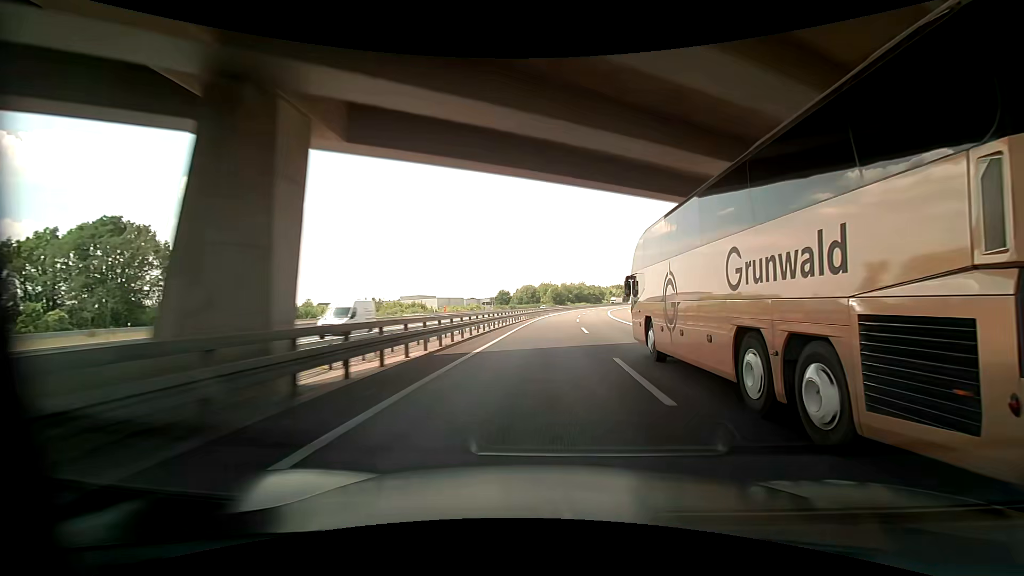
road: motorway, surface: asphalt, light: Day
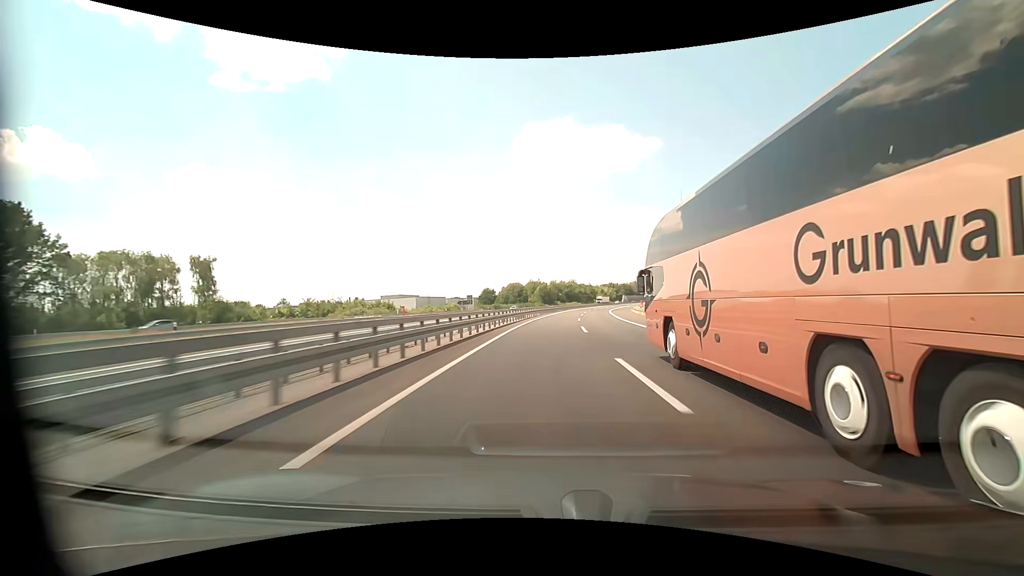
(+0.3, +18.6) m; +2°
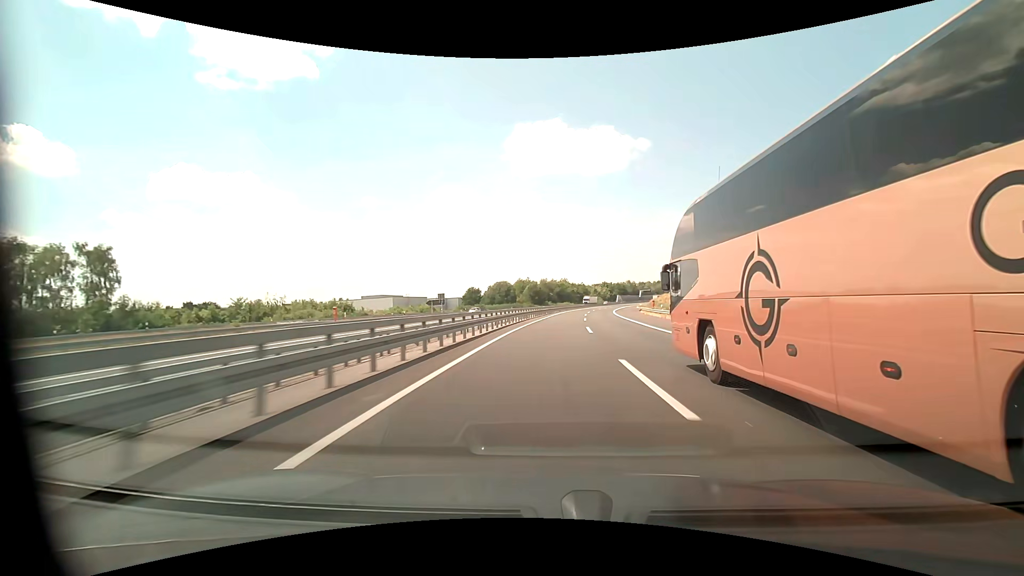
(-0.1, +18.6) m; 0°
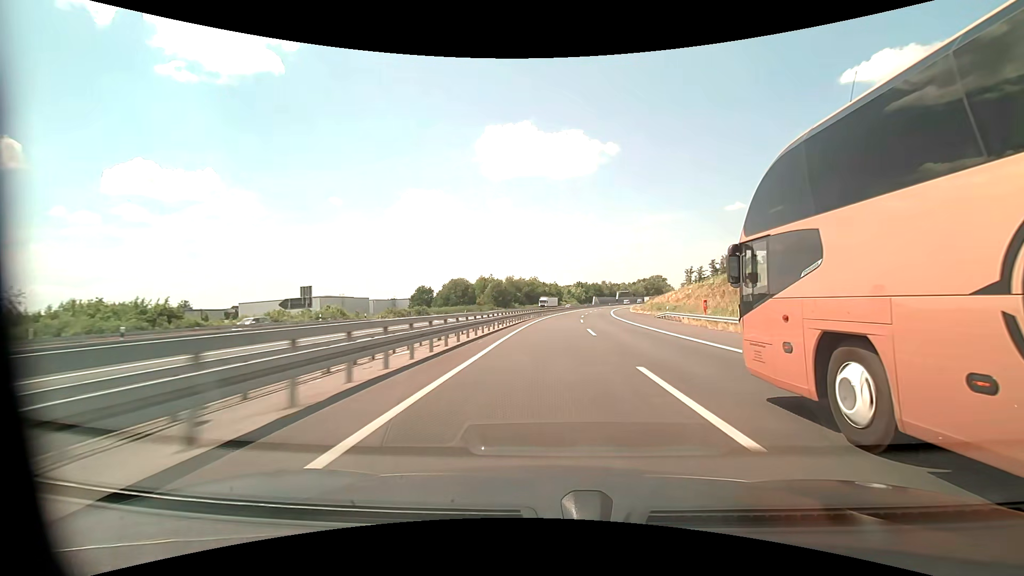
(+1.0, +37.3) m; +3°
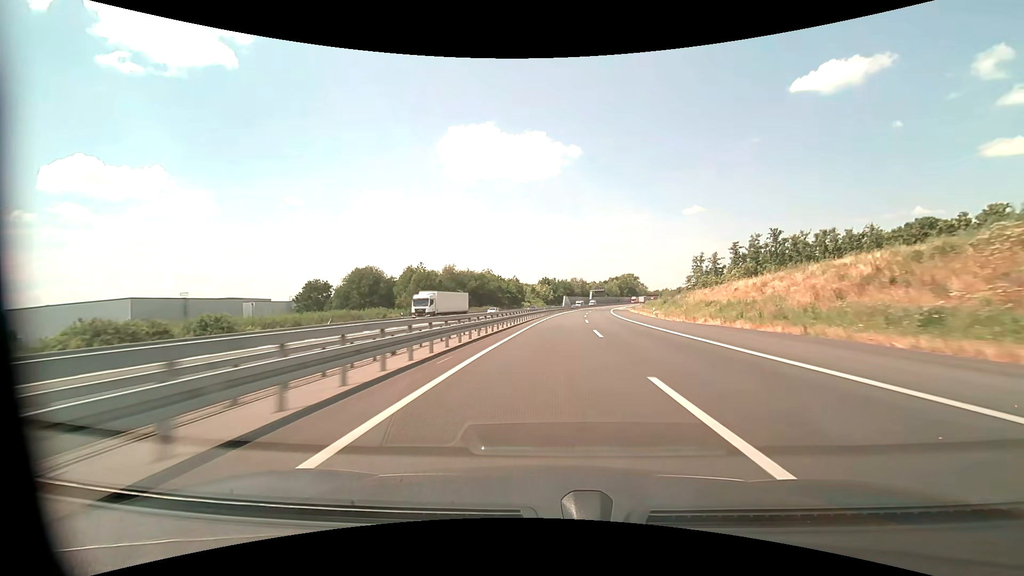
(+2.5, +56.2) m; +5°
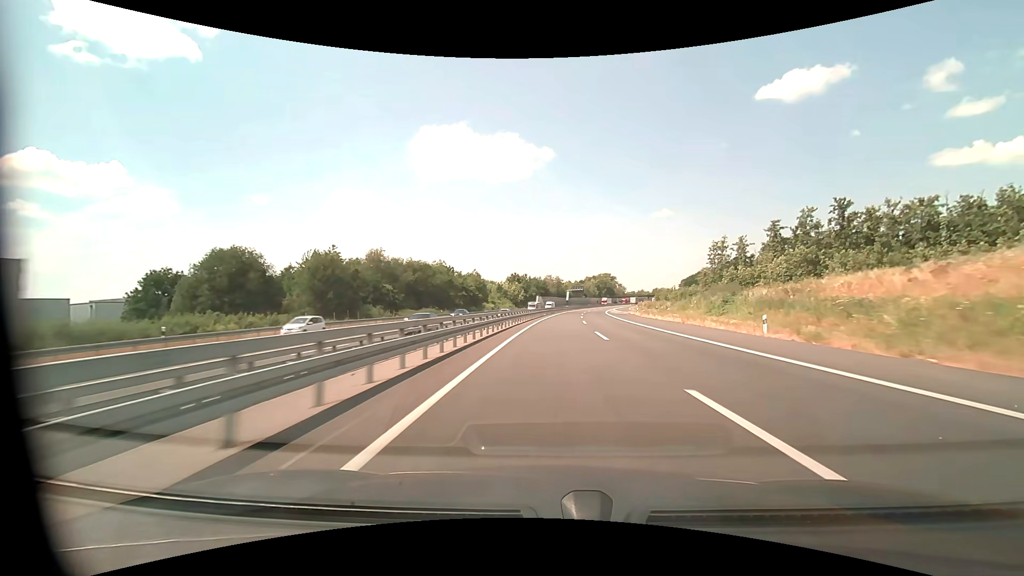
(+0.9, +37.7) m; +3°
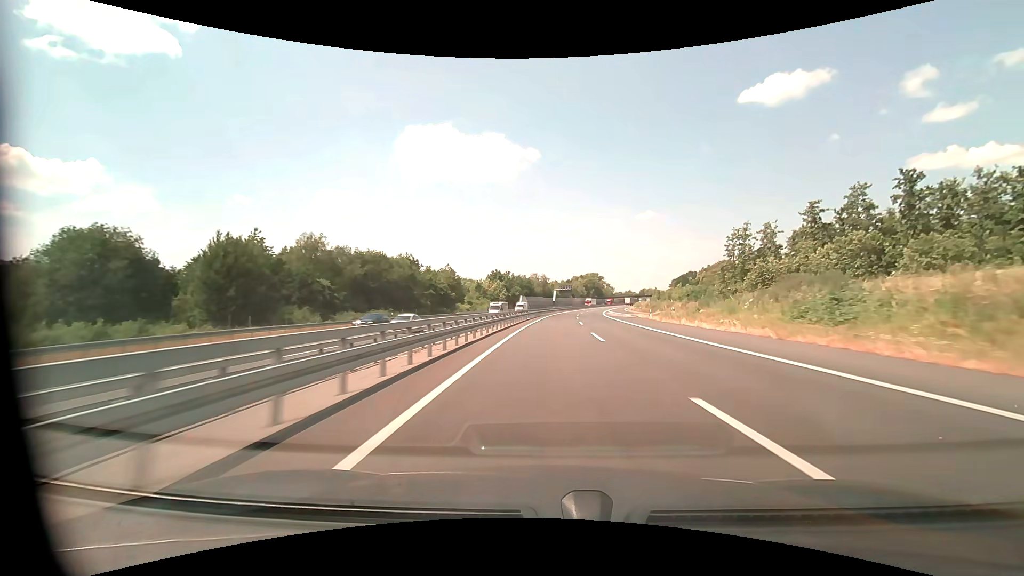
(+0.2, +18.9) m; +1°
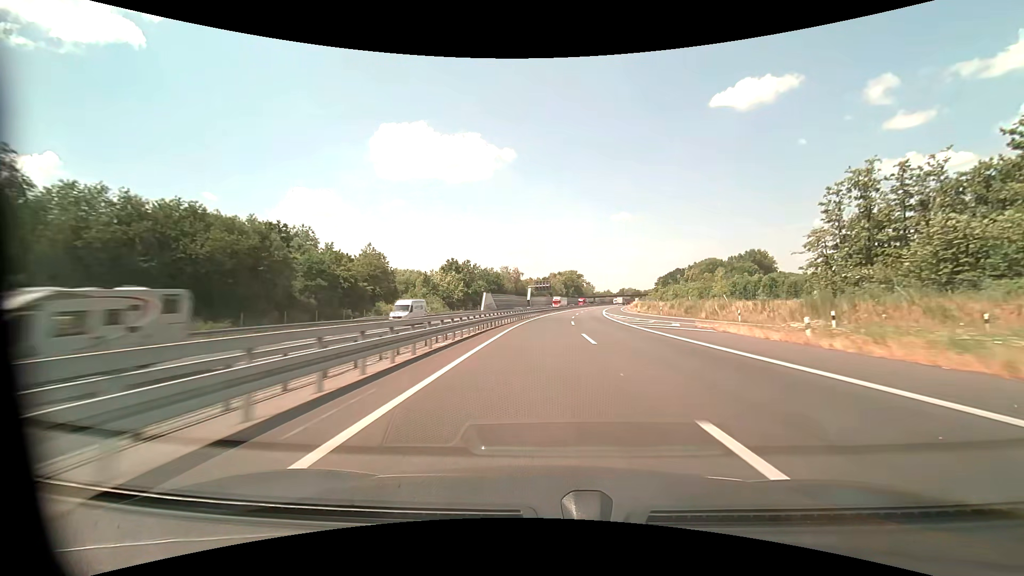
(+1.0, +38.0) m; +3°
(0, +10) (0, +20) (+1, +30) (+1, +40) (+1, +50) (+2, +60) (+3, +70) (+3, +80) (+4, +90) (+6, +100) m
